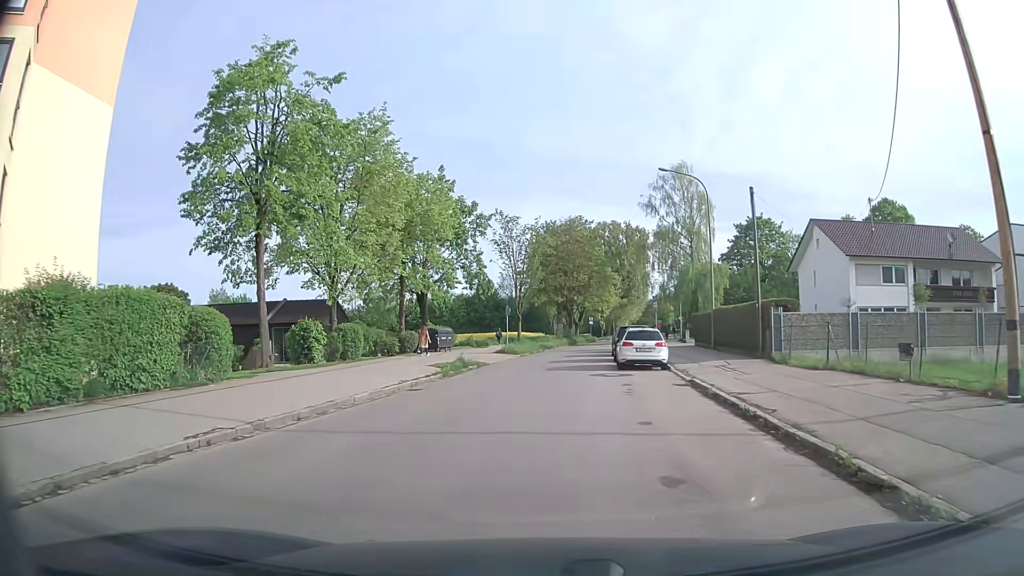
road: tertiary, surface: asphalt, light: Day
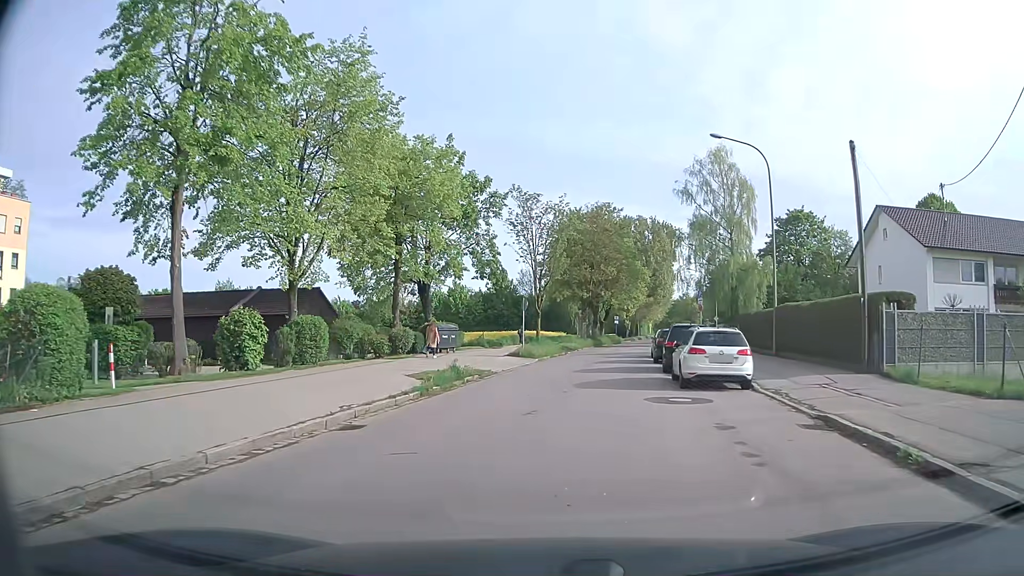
(-0.2, +7.5) m; -3°
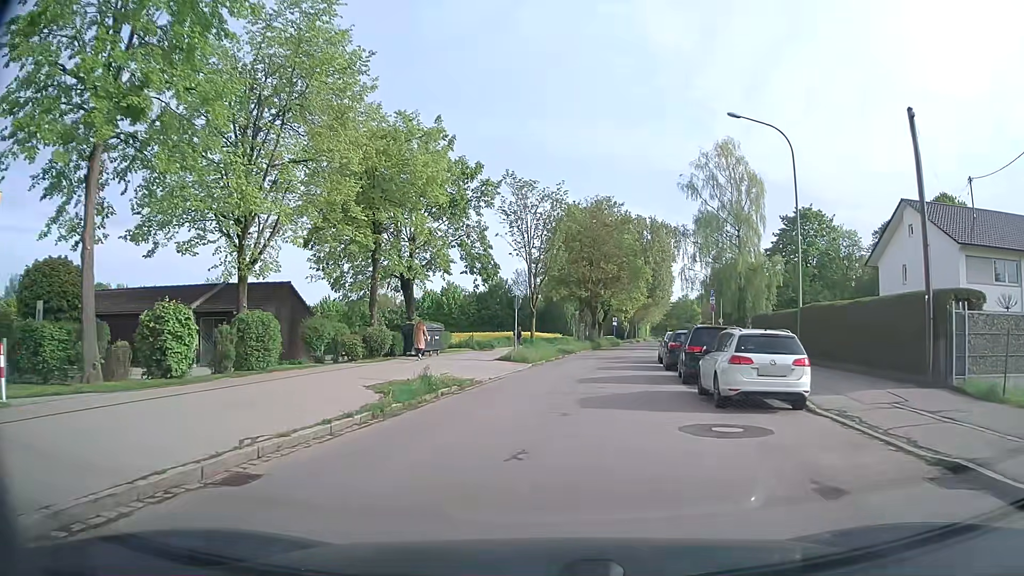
(0.0, +3.9) m; +1°
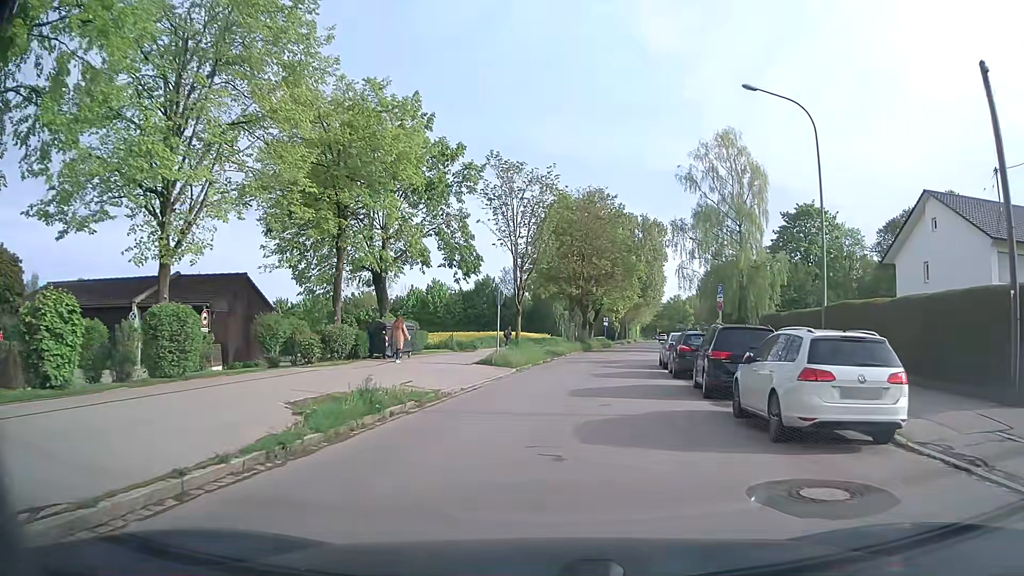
(0.0, +3.9) m; 0°
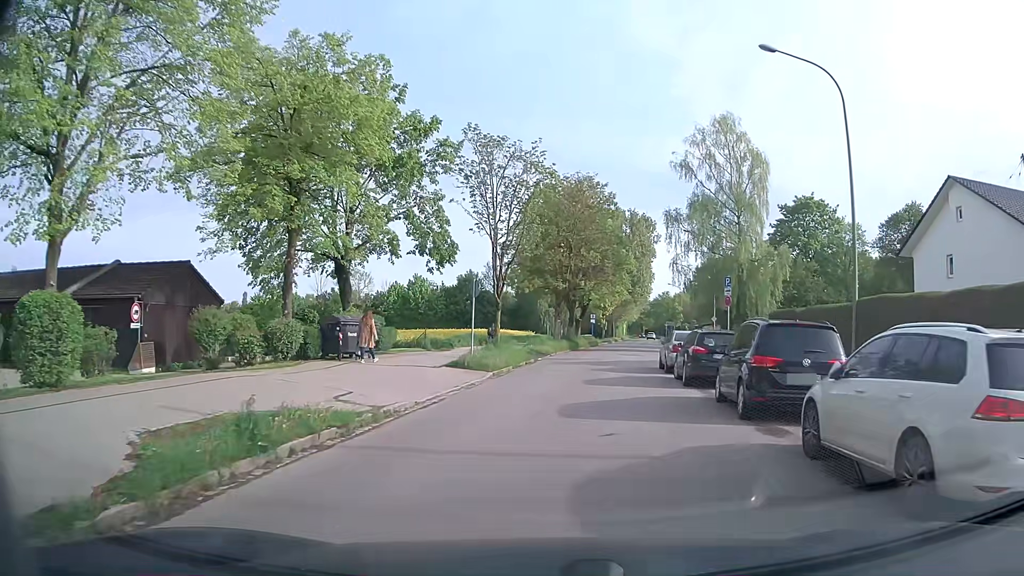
(+0.1, +3.9) m; +2°
